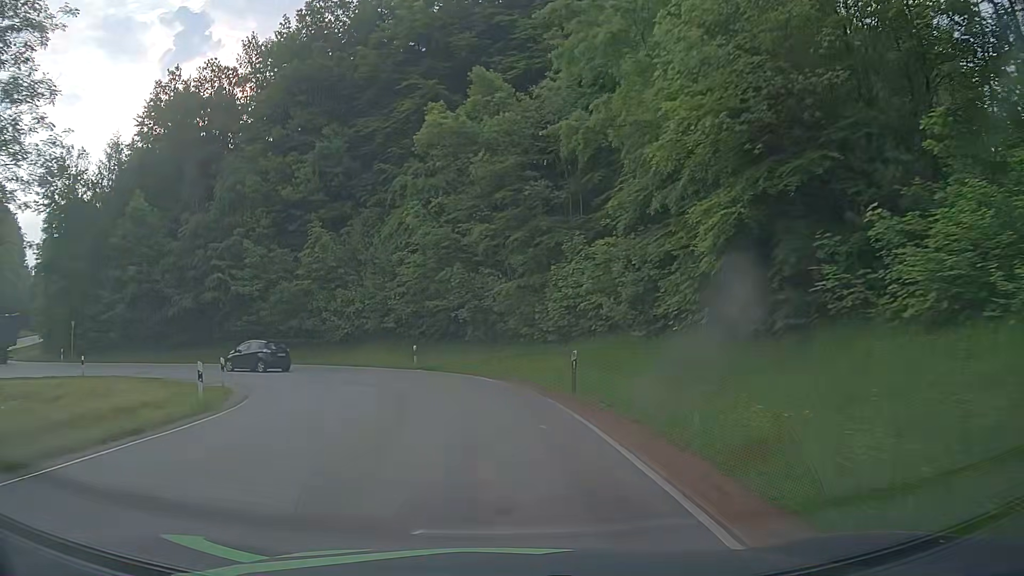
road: tertiary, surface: asphalt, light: Day
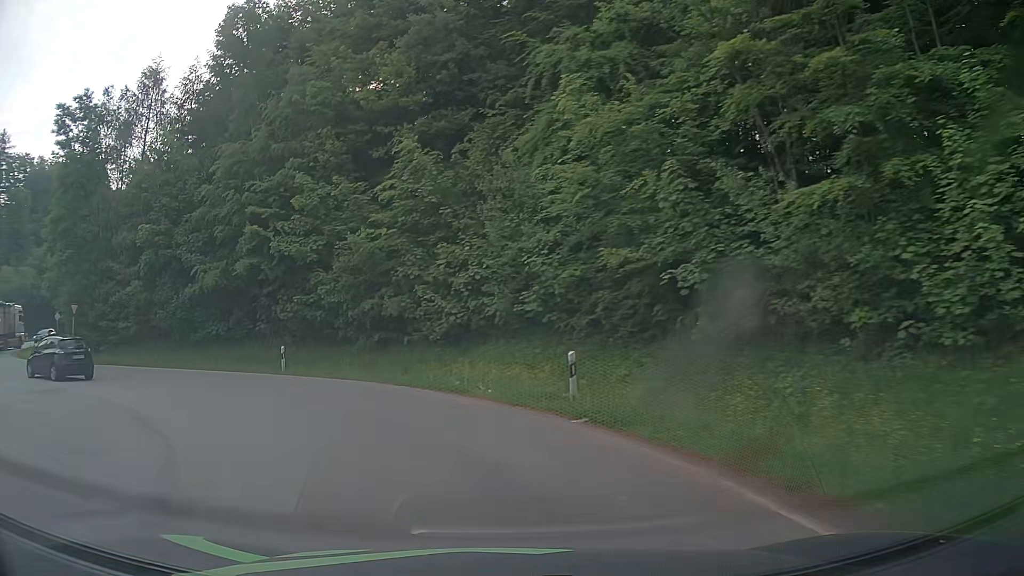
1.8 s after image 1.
(-1.3, +19.4) m; -13°
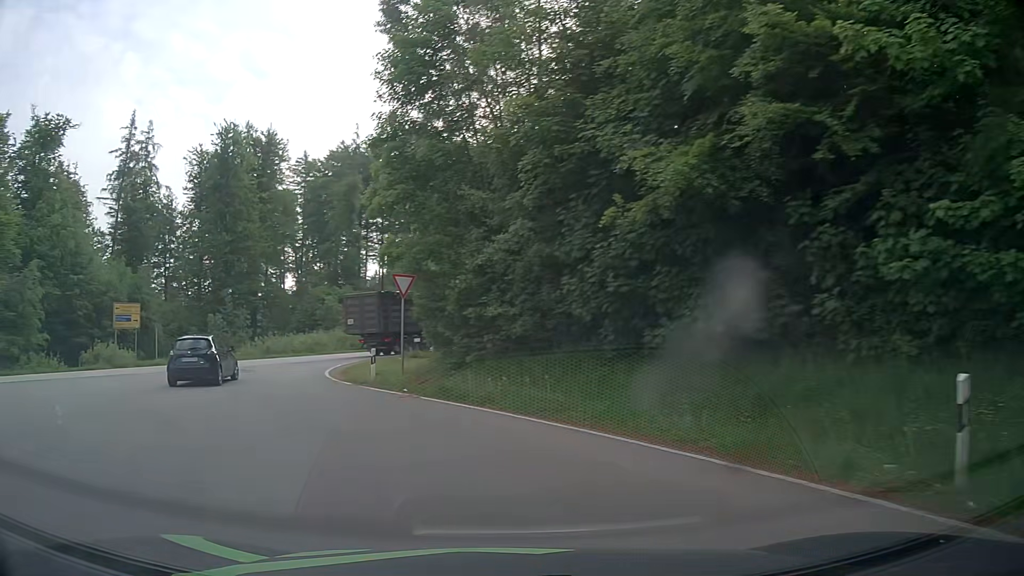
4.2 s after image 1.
(-6.7, +19.1) m; -43°
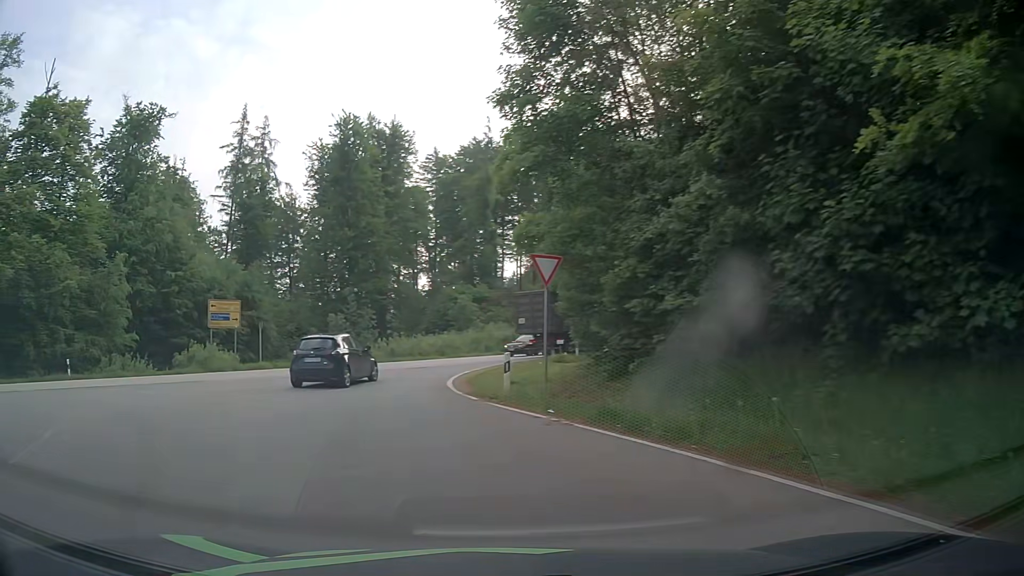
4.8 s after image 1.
(-0.5, +4.9) m; -12°
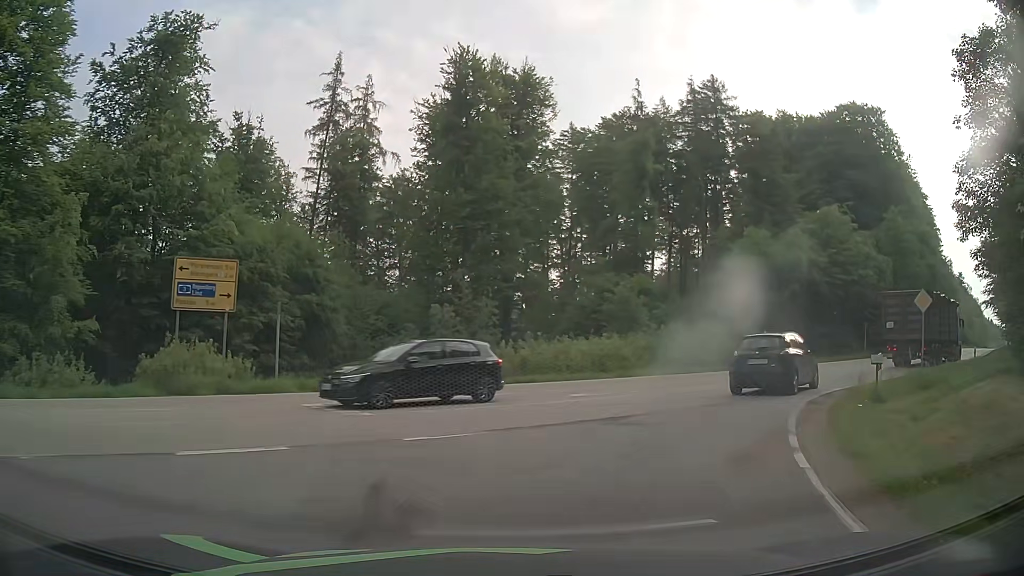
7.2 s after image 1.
(-3.8, +18.0) m; -14°
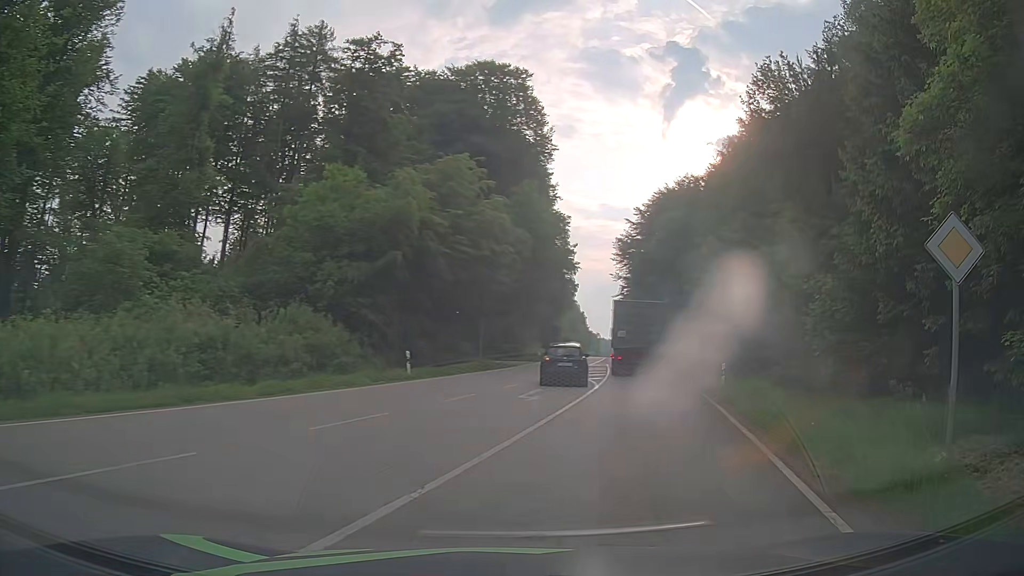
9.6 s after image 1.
(+5.1, +17.0) m; +36°
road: secondary
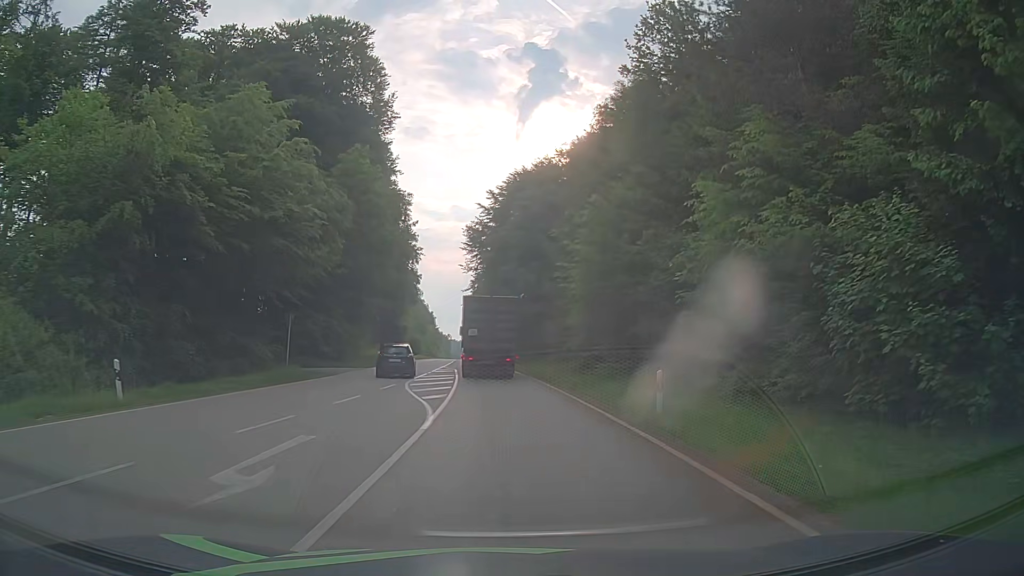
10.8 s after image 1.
(+1.9, +11.5) m; +15°
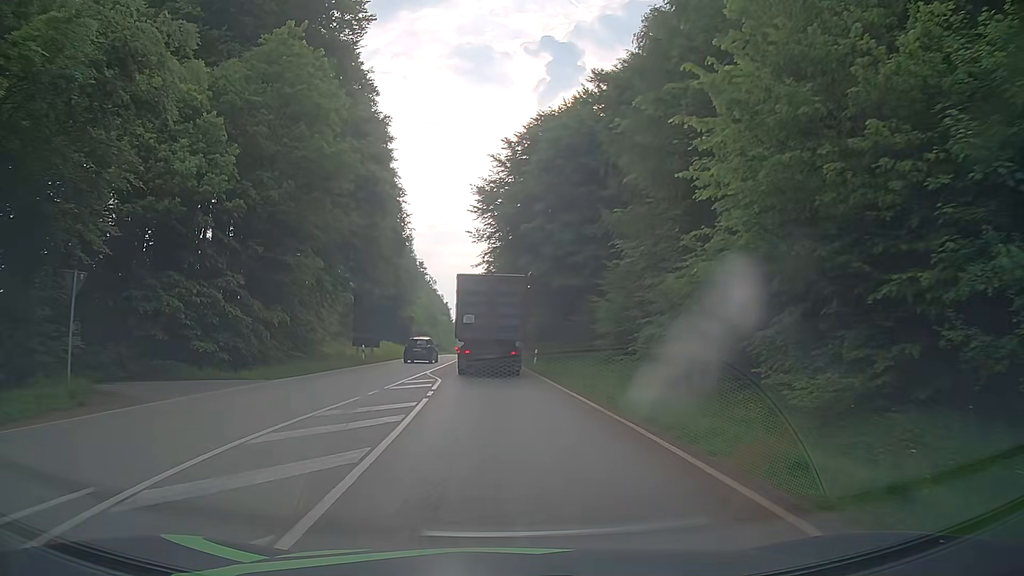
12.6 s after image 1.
(-0.1, +20.2) m; -2°
